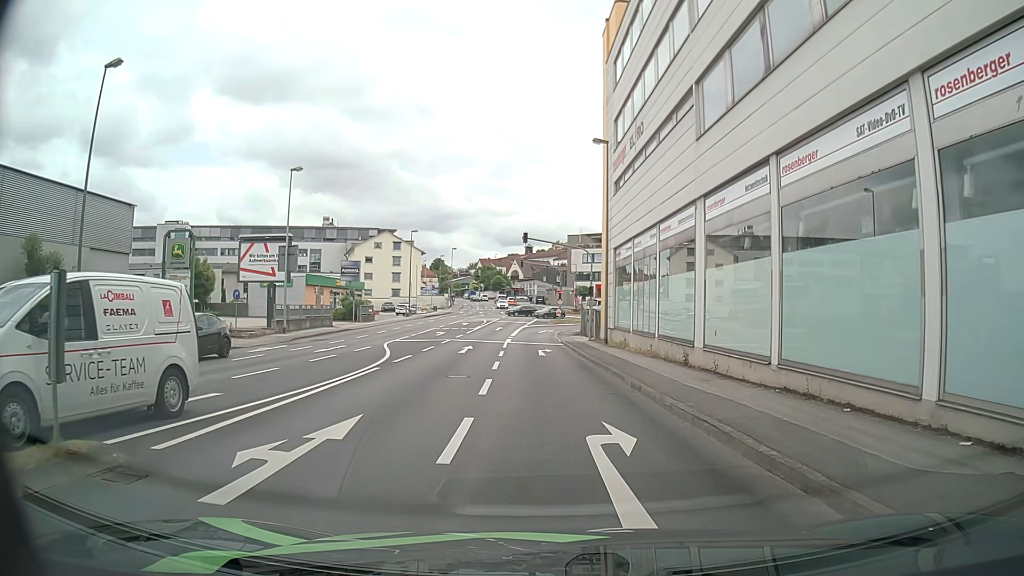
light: Day
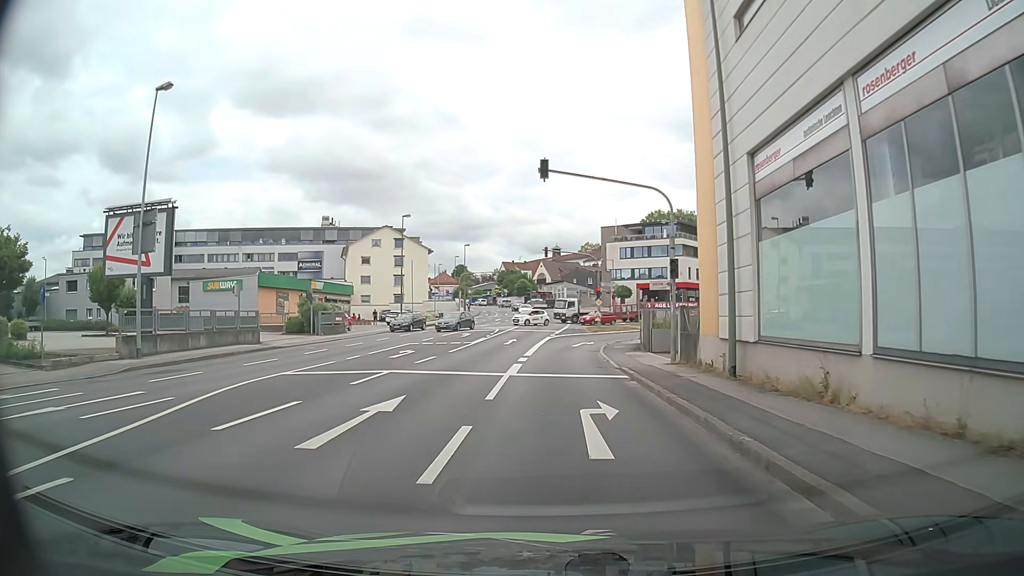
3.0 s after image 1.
(-0.2, +19.2) m; -2°
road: tertiary_link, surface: asphalt
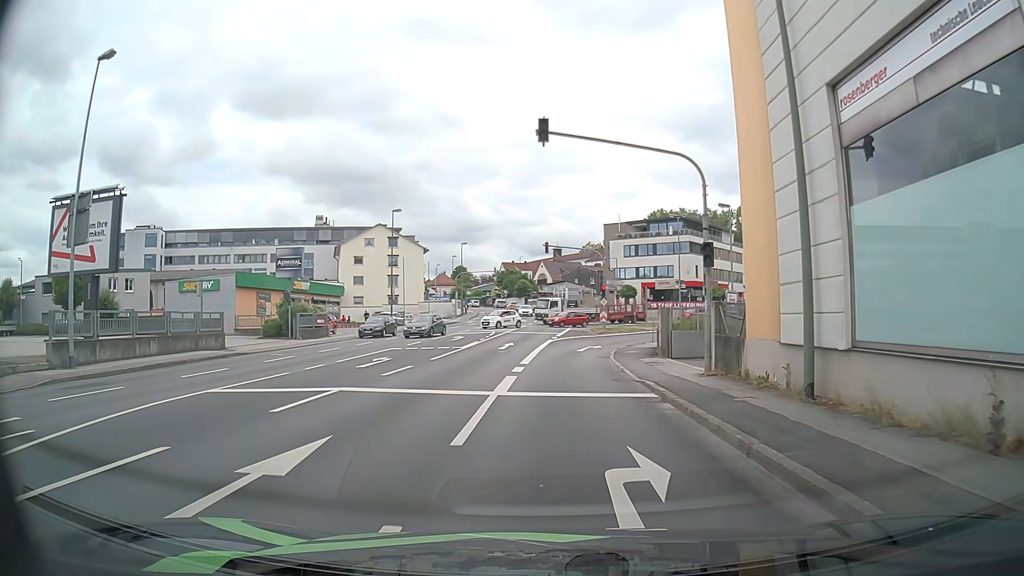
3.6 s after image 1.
(0.0, +4.3) m; 0°
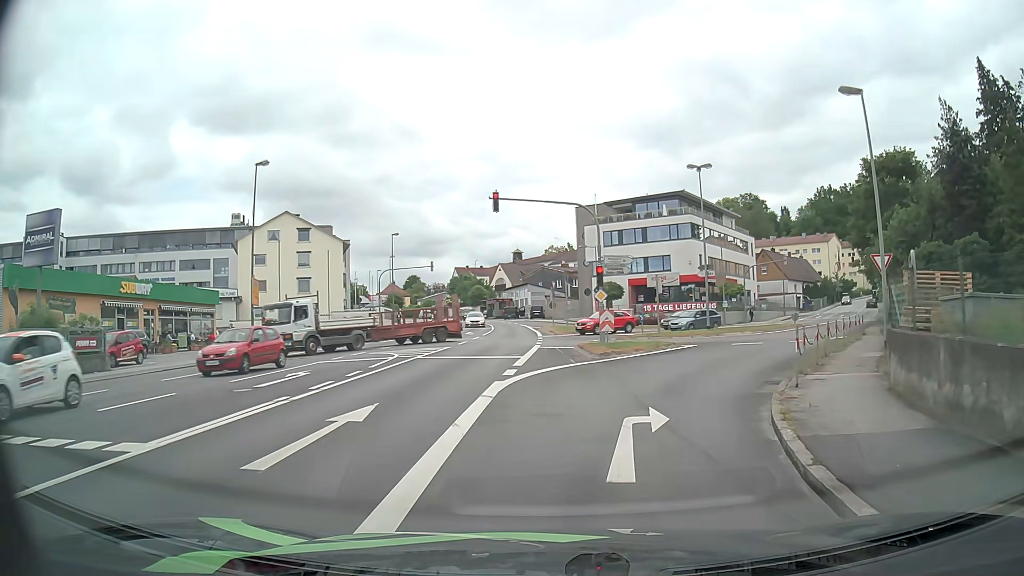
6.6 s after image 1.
(+0.1, +22.9) m; +2°
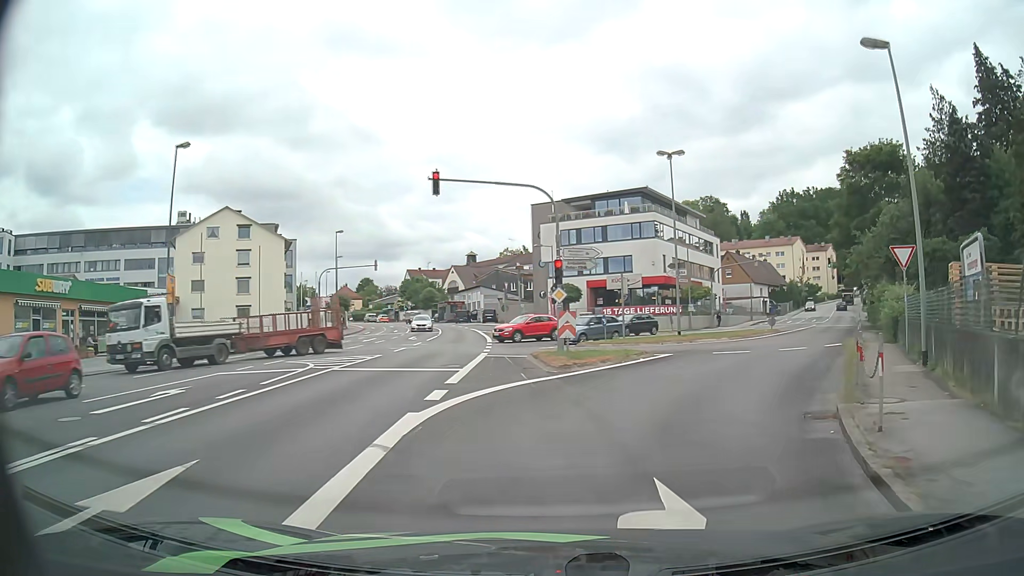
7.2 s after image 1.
(+0.1, +4.6) m; +4°
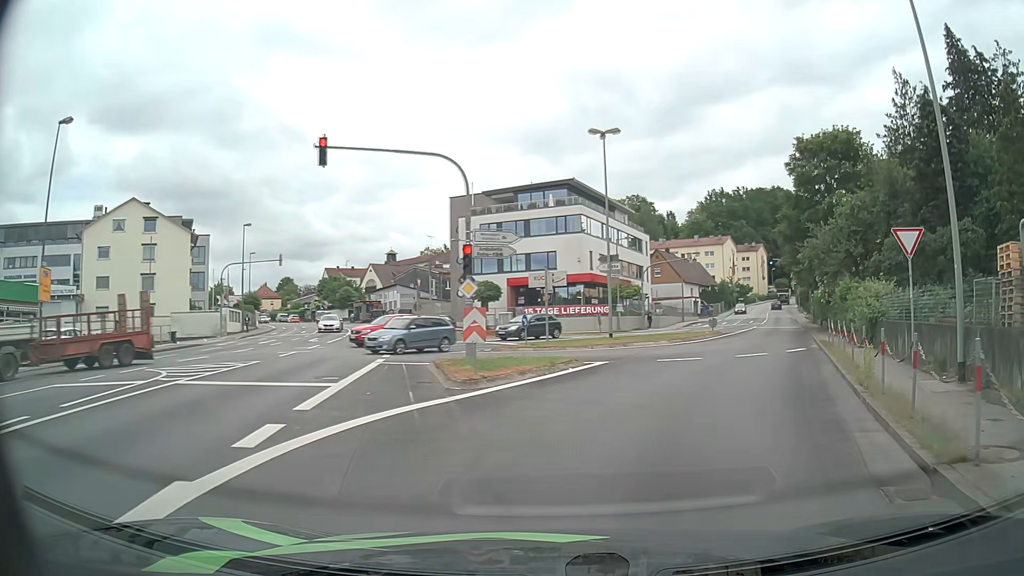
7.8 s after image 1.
(+0.2, +4.6) m; +6°
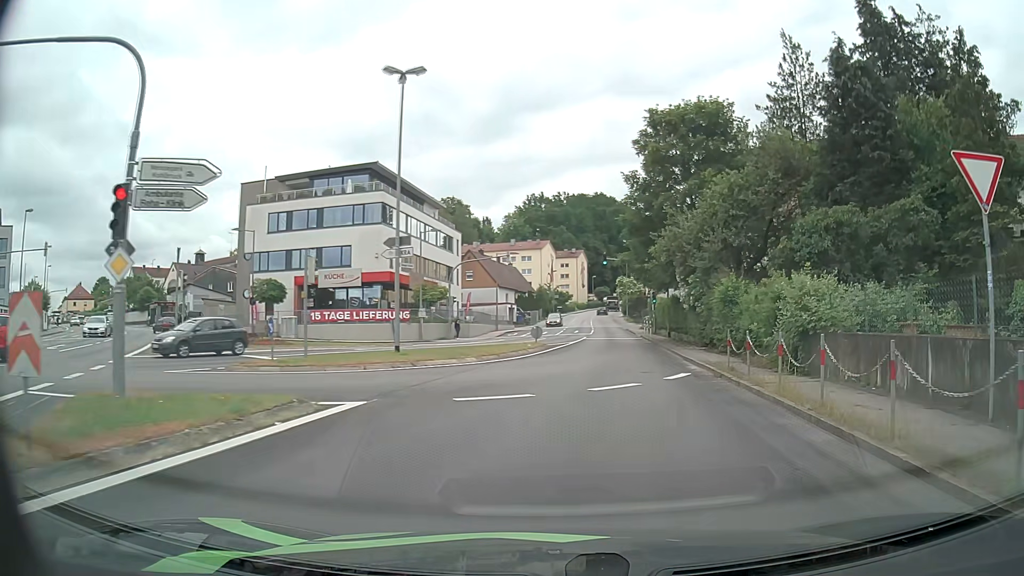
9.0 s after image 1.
(+1.3, +9.1) m; +16°
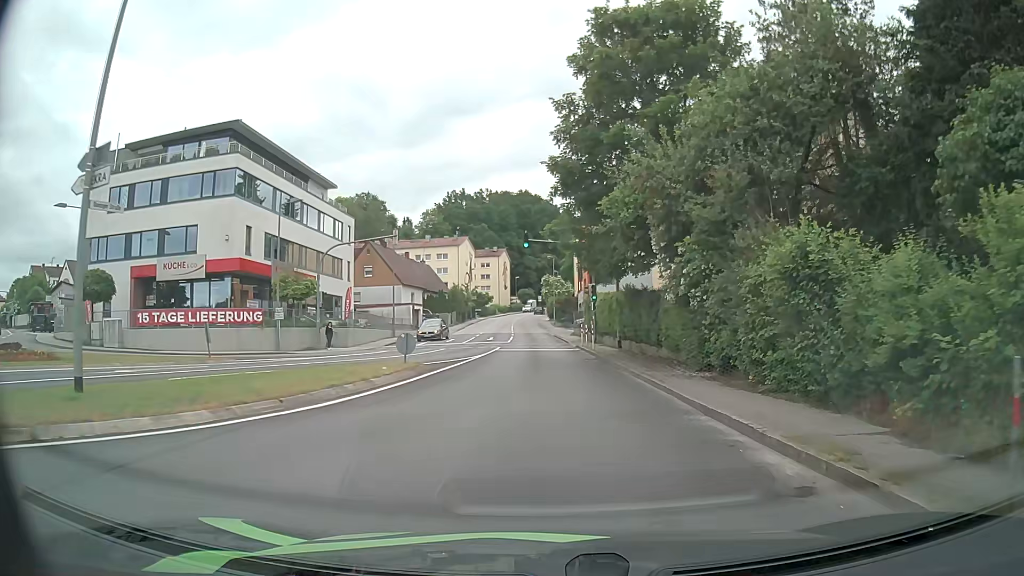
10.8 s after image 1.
(+1.2, +13.4) m; +7°
(0, +10) (0, +20) (-1, +30) (-1, +40) (-1, +50) (-2, +60) (-2, +70) (-3, +80) (-3, +90) (-3, +100) m
